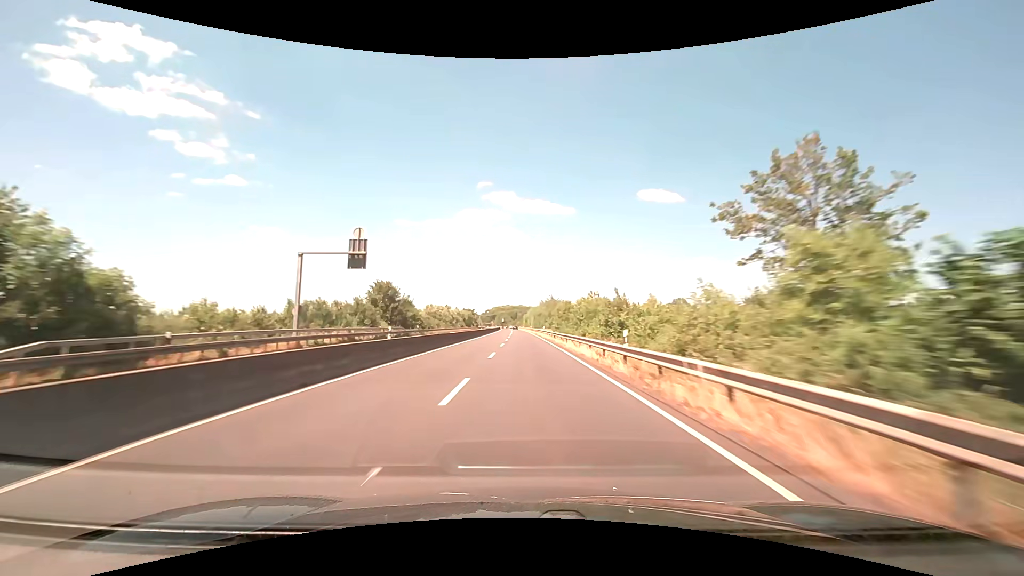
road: trunk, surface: asphalt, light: Day
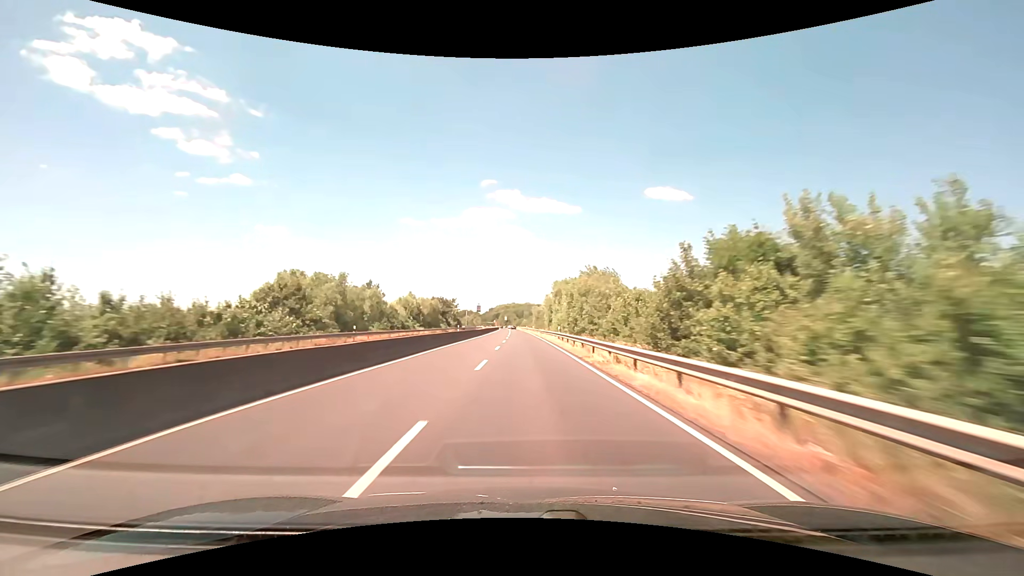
(-0.5, +77.8) m; -1°
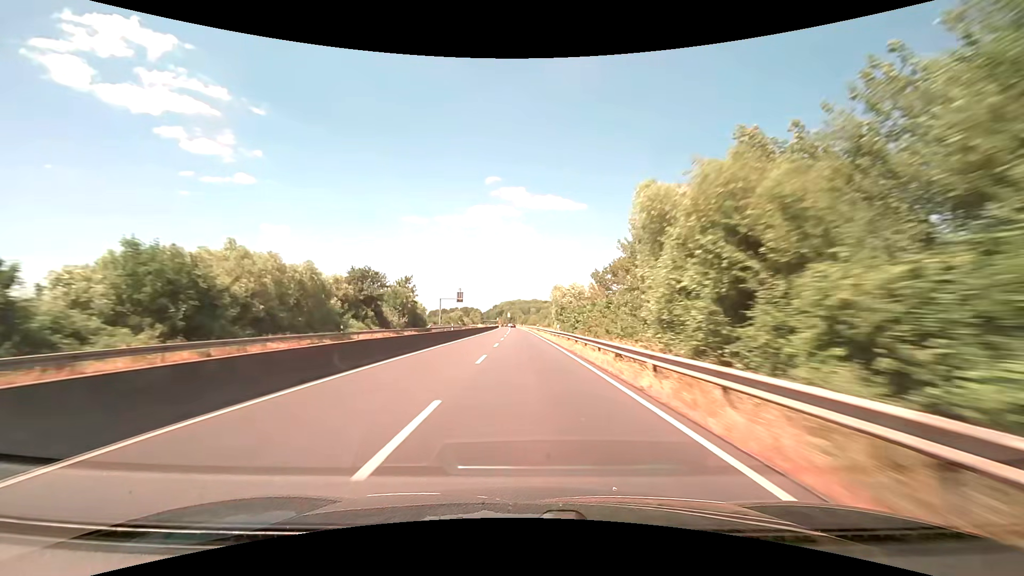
(-0.3, +58.6) m; -1°
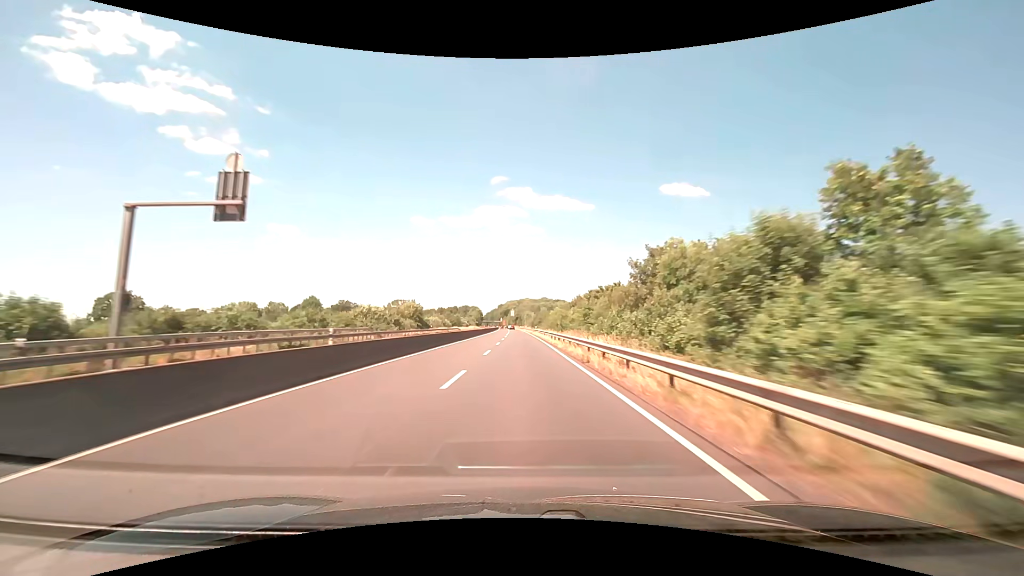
(-0.4, +78.3) m; -1°
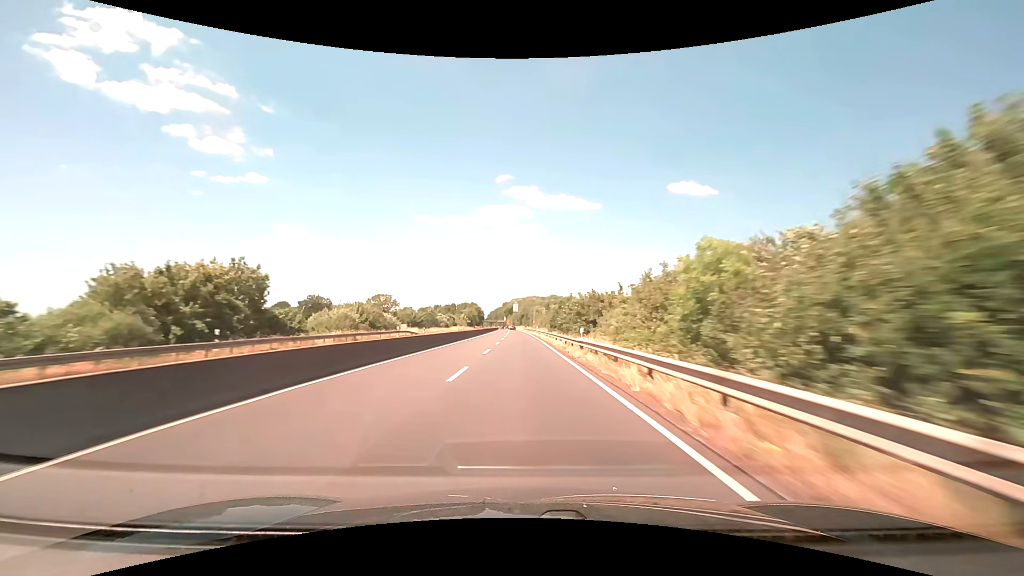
(-0.5, +58.9) m; -1°
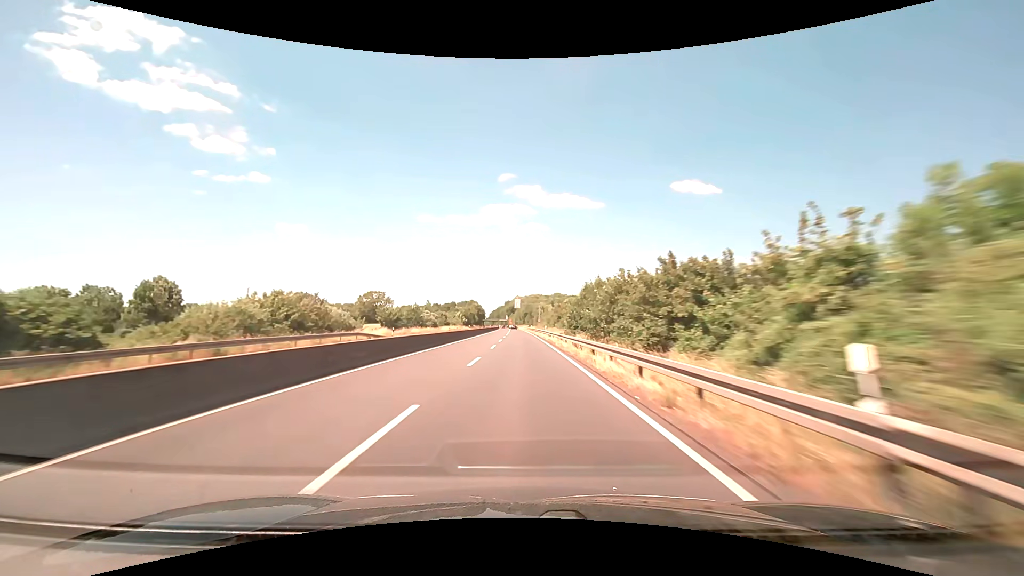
(-0.1, +19.7) m; 0°
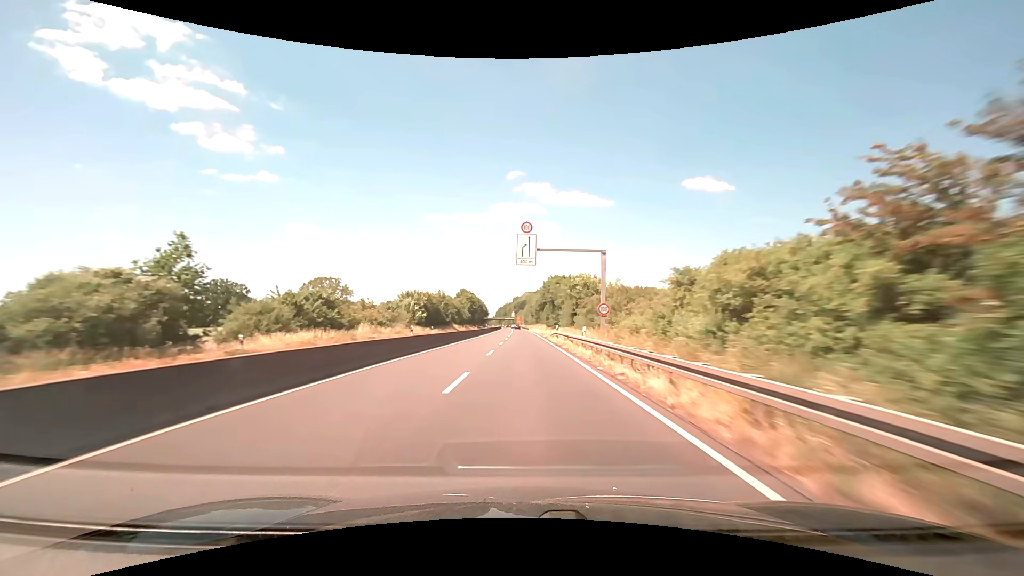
(-0.8, +78.9) m; -1°
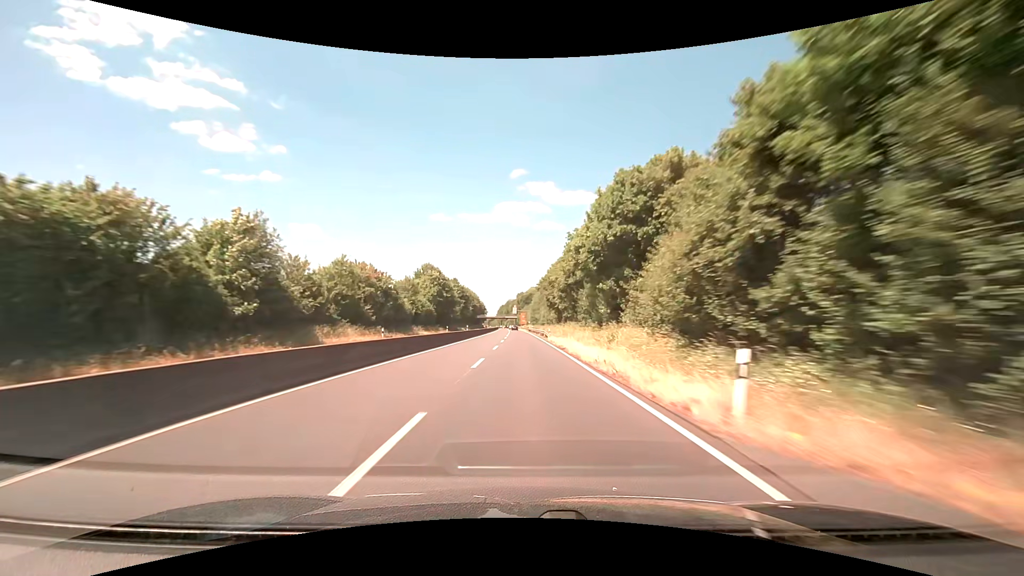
(-0.3, +78.4) m; -1°
(0, +10) (0, +20) (0, +30) (0, +40) (0, +50) (0, +60) (0, +70) (0, +80) (-1, +90) (-1, +100) m
